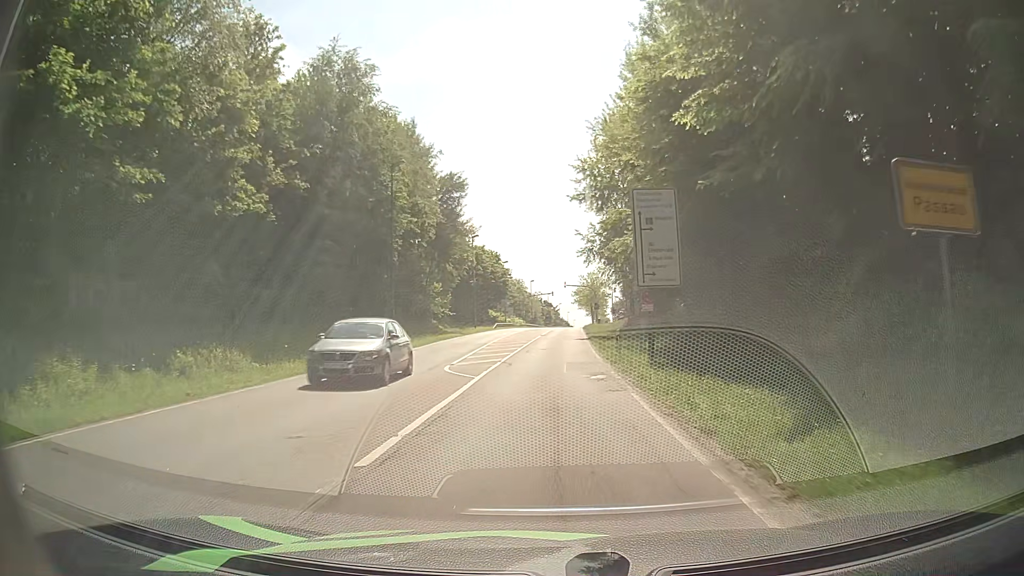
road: secondary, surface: asphalt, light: Day
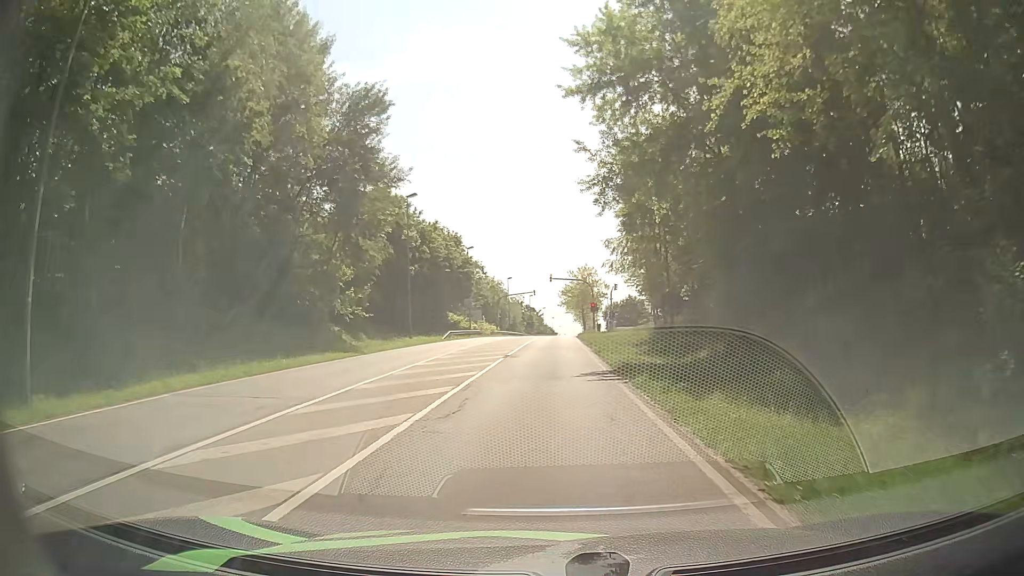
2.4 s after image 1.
(+0.4, +26.9) m; +1°
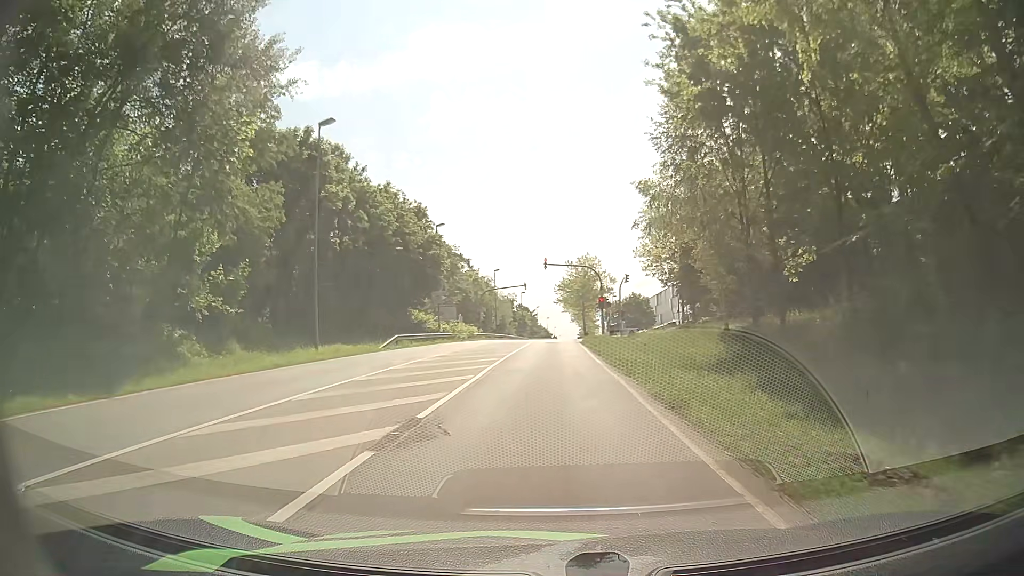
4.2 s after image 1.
(+0.1, +18.1) m; 0°
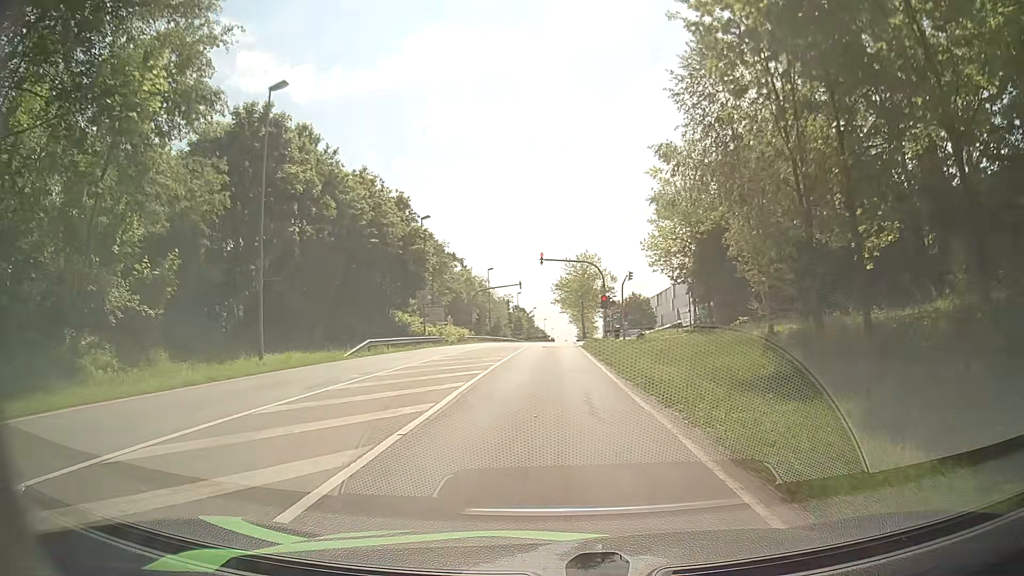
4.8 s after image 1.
(+0.1, +5.4) m; +2°
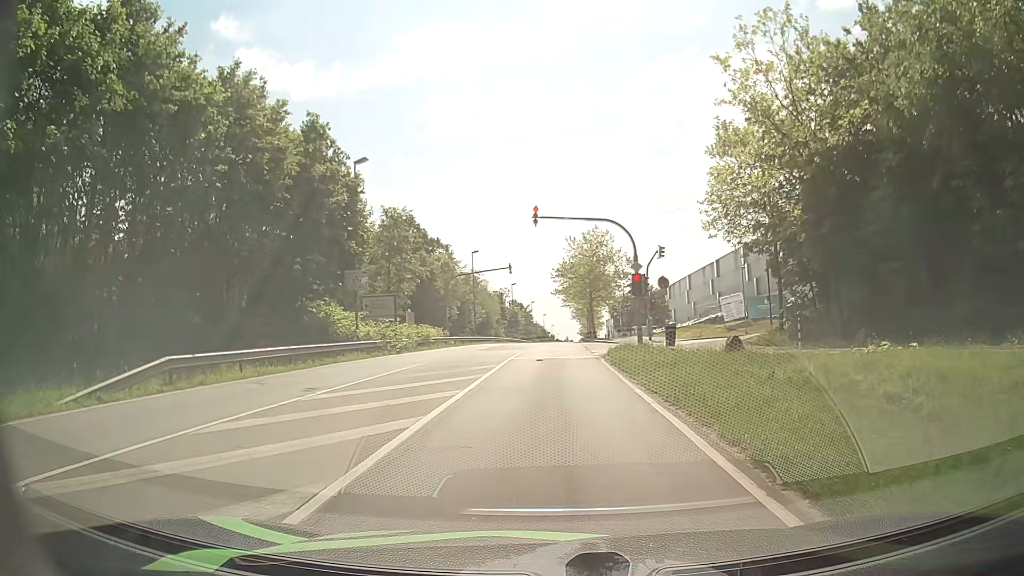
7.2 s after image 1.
(-0.2, +18.2) m; 0°
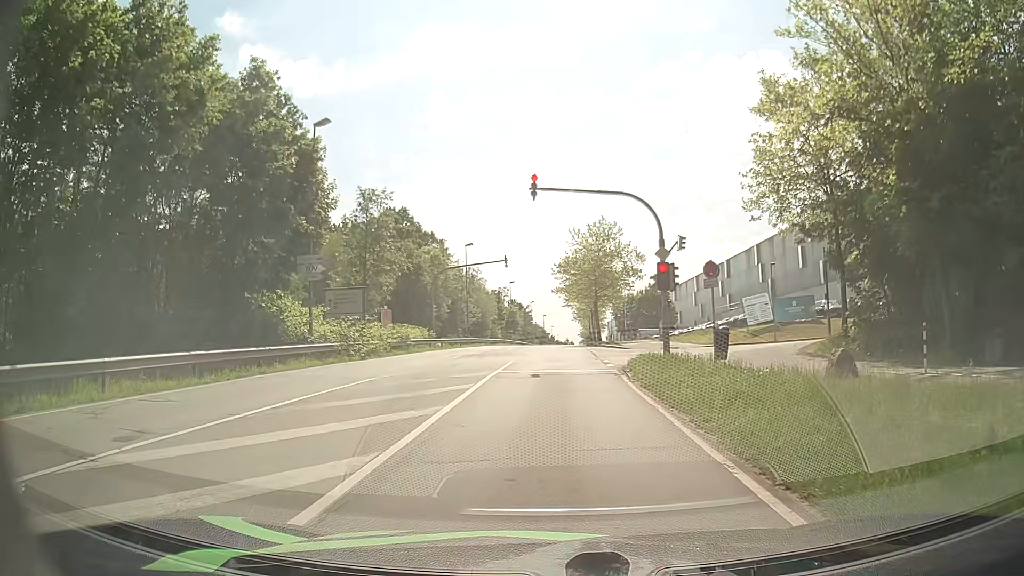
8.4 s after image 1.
(-0.1, +6.7) m; 0°
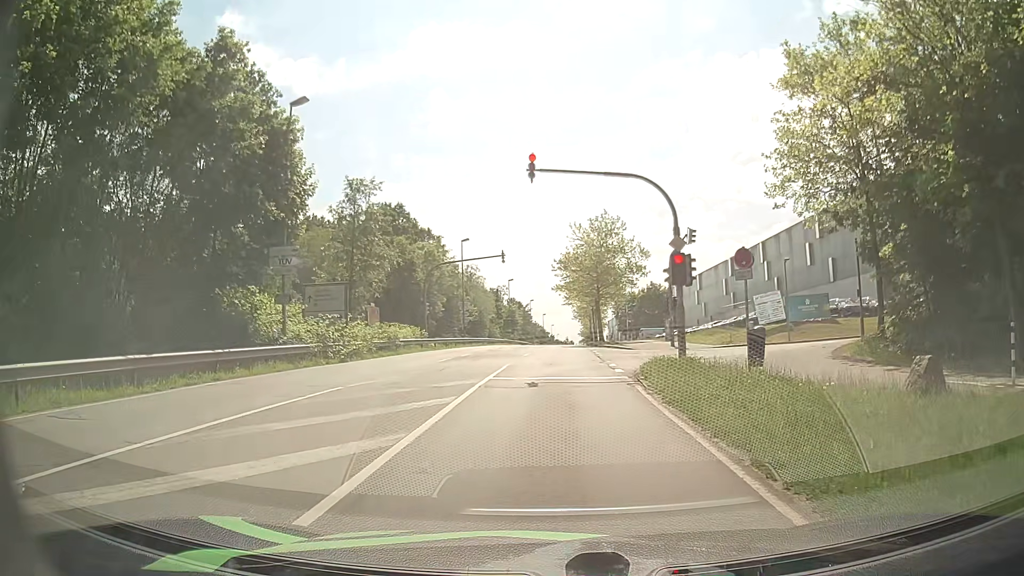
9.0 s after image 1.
(0.0, +2.8) m; 0°
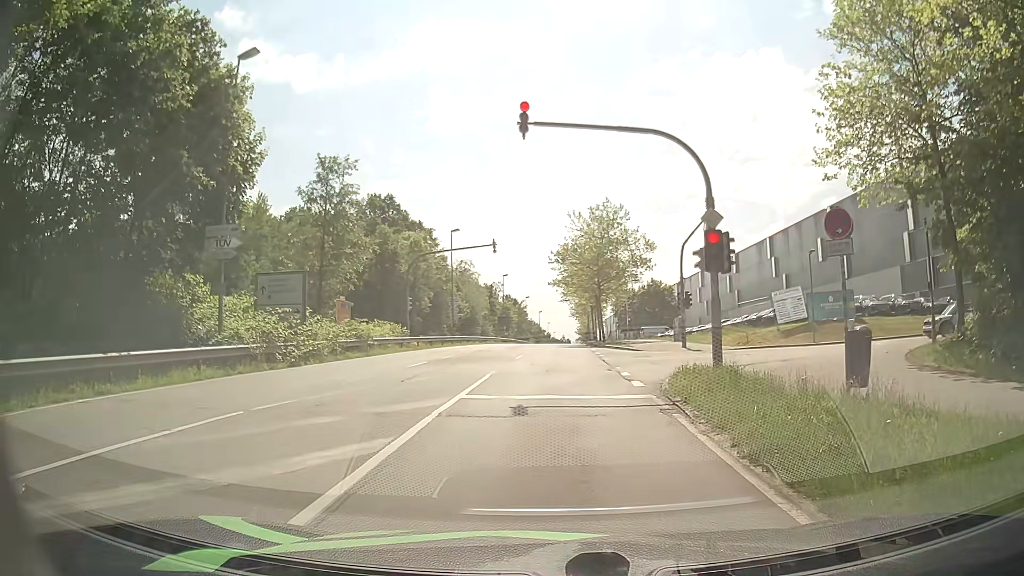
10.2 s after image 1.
(-0.1, +4.8) m; 0°
